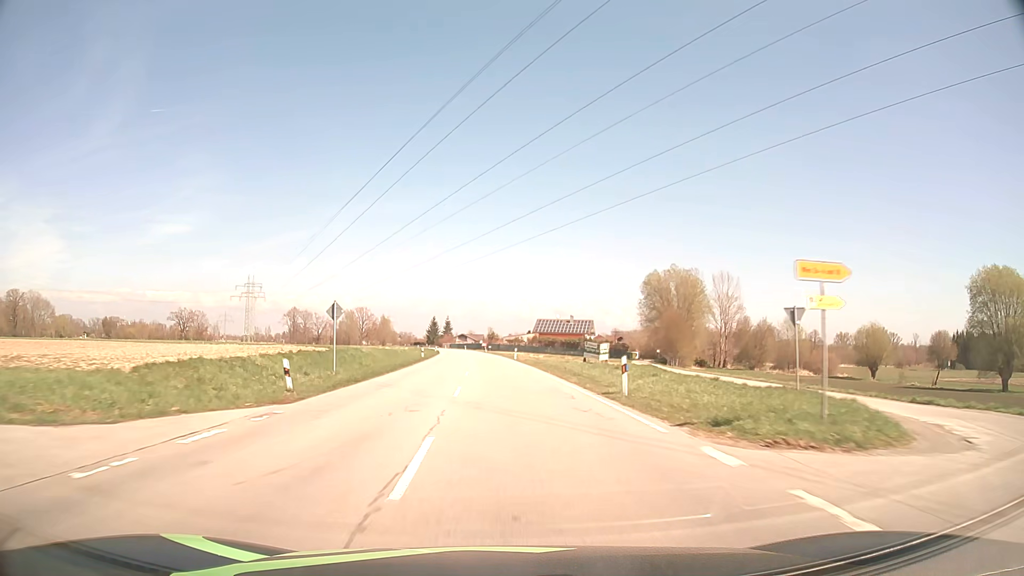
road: secondary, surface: asphalt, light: Day
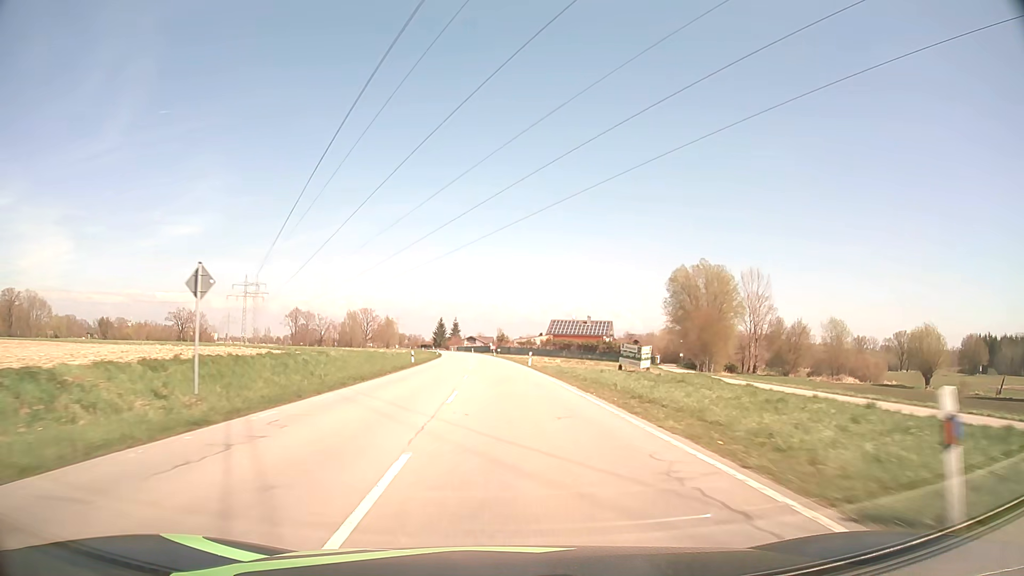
(-0.1, +13.6) m; -1°
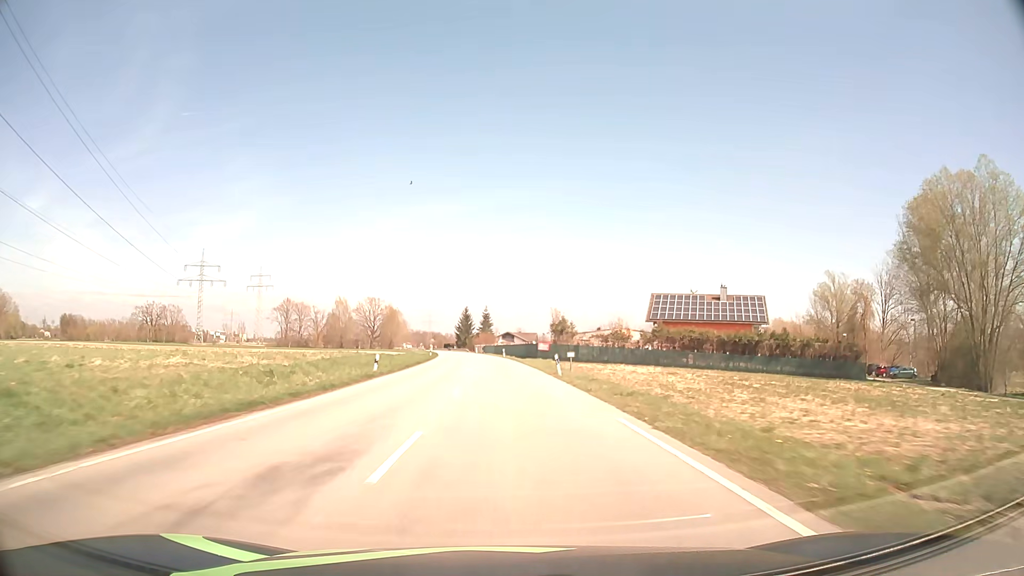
(-2.2, +70.0) m; -3°
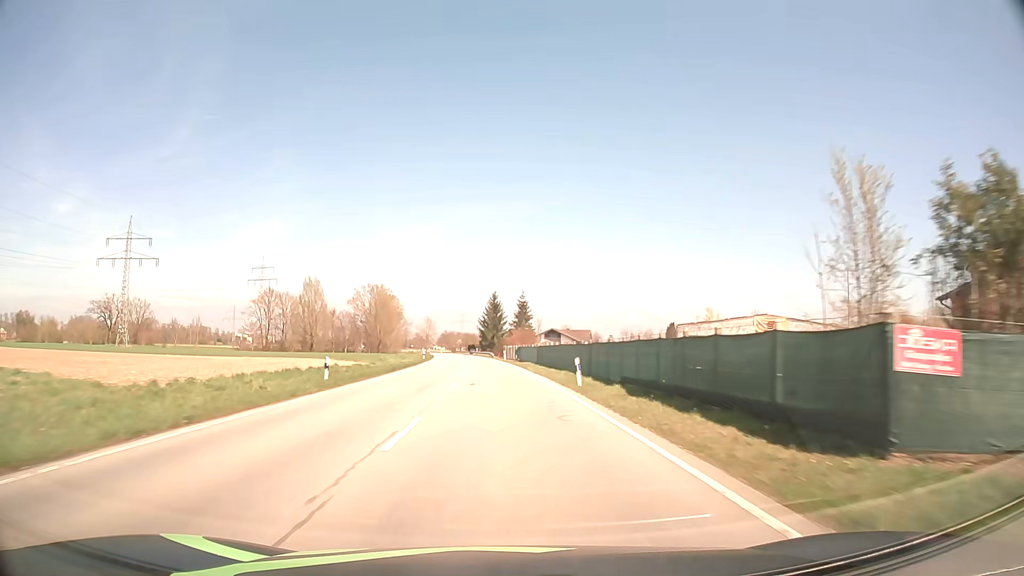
(-1.4, +58.5) m; -3°
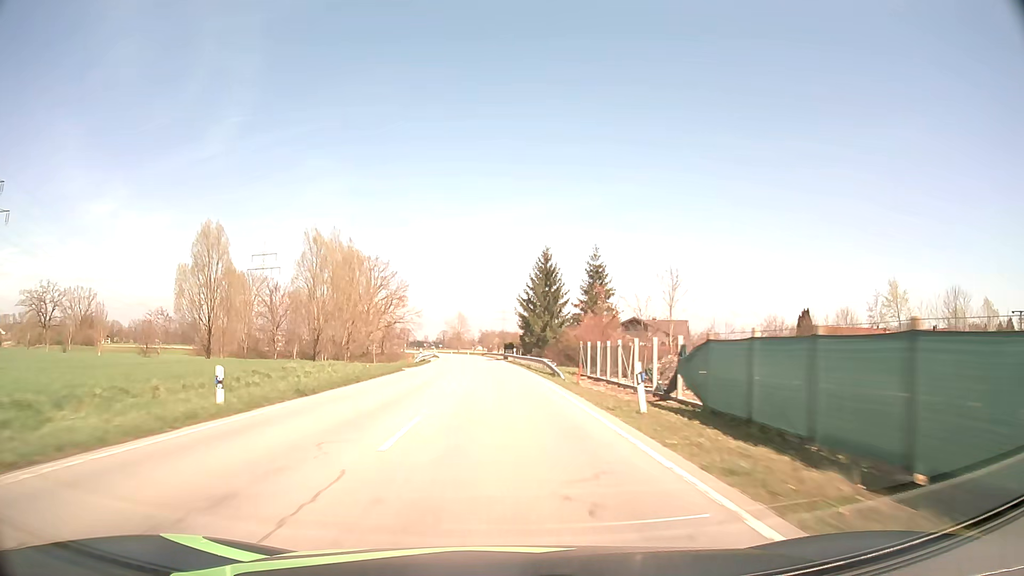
(-2.1, +60.4) m; -4°
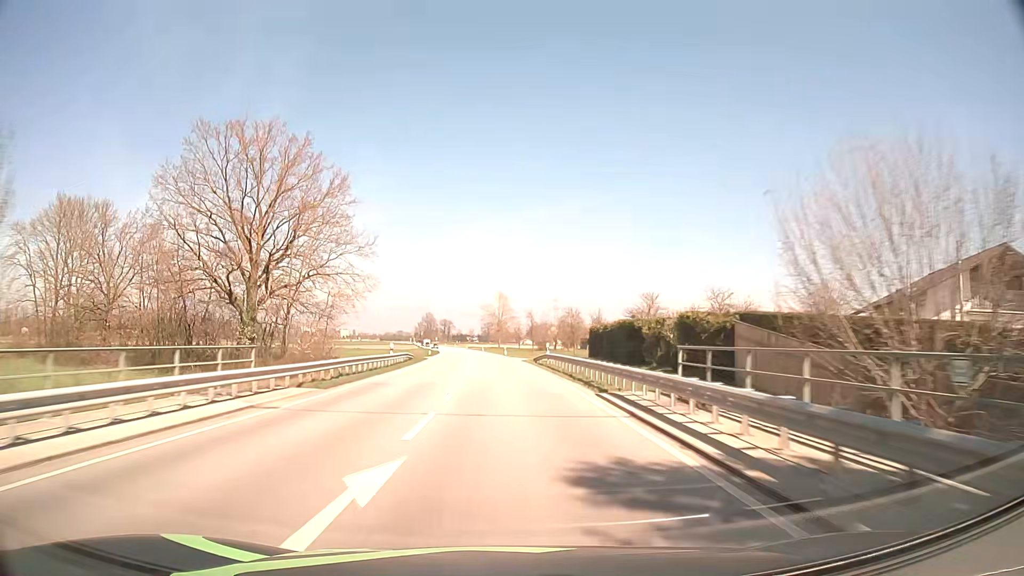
(-3.0, +77.6) m; -4°
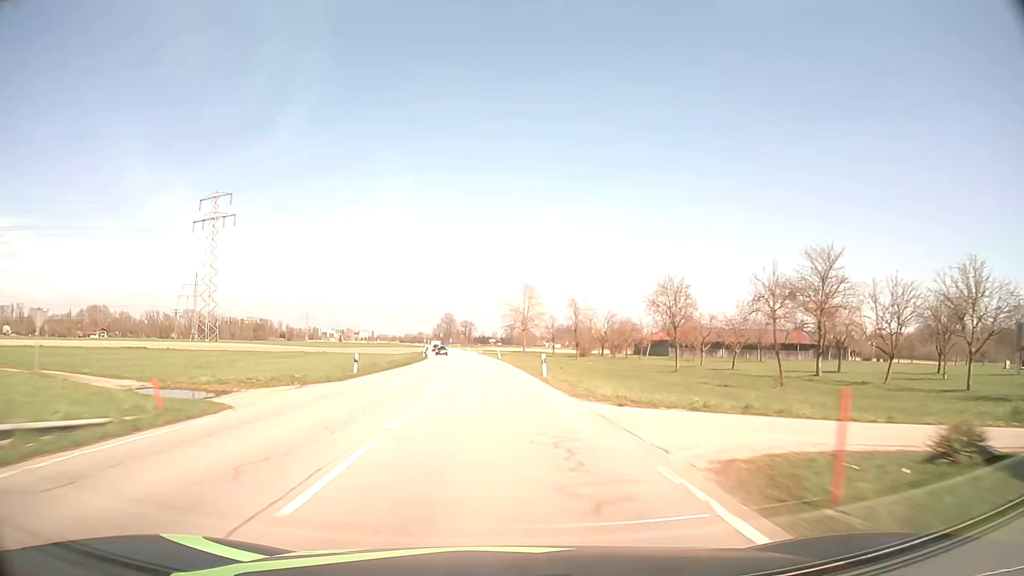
(-0.7, +46.6) m; -2°
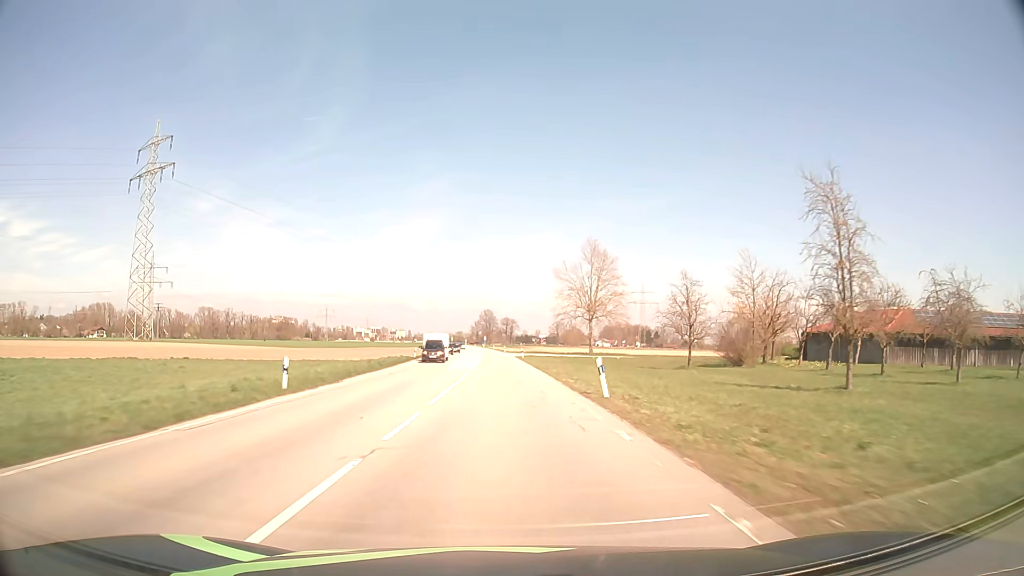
(-2.4, +61.9) m; -4°
(0, +10) (0, +20) (0, +30) (0, +40) (-1, +50) (-1, +60) (-1, +70) (-1, +80) (-2, +90) (-2, +100) m
